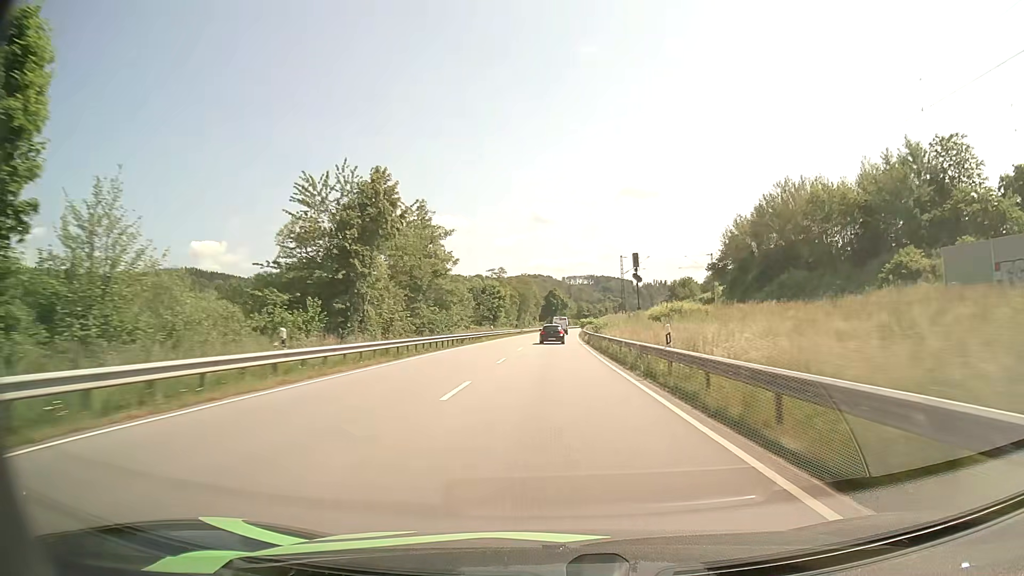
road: primary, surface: asphalt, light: Day
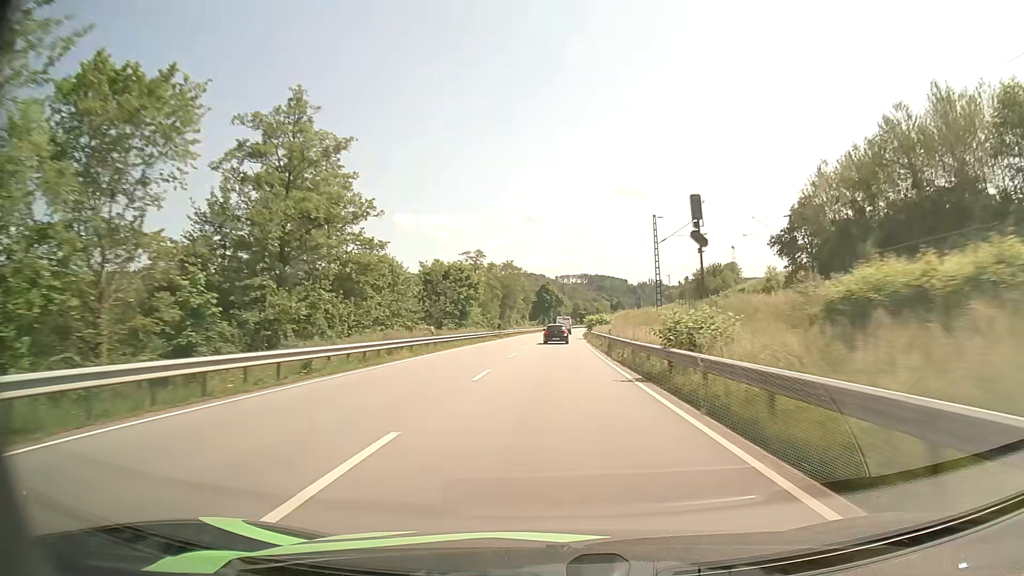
(+0.2, +32.0) m; +1°
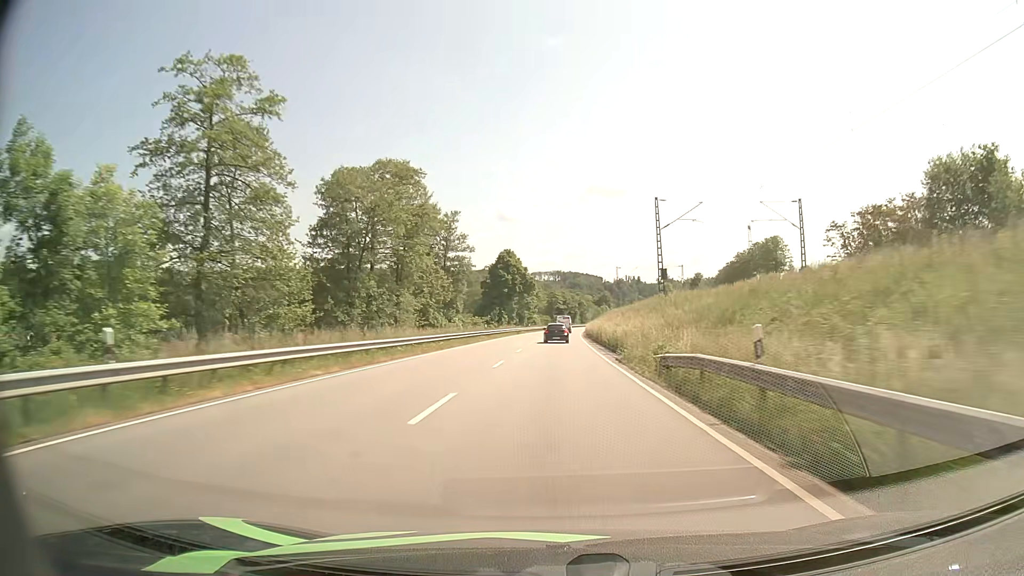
(+1.7, +79.7) m; +2°
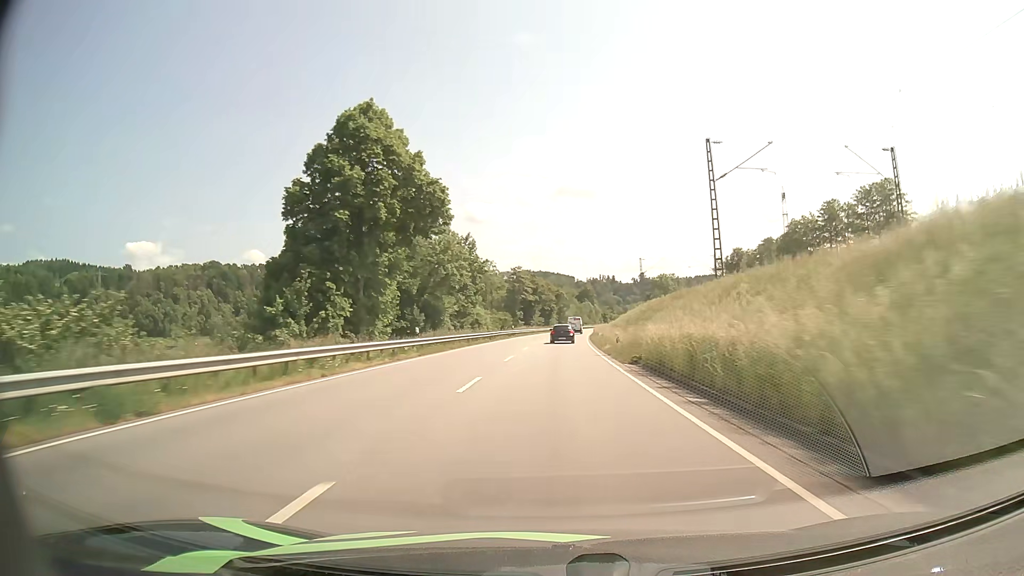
(+1.8, +79.9) m; +3°
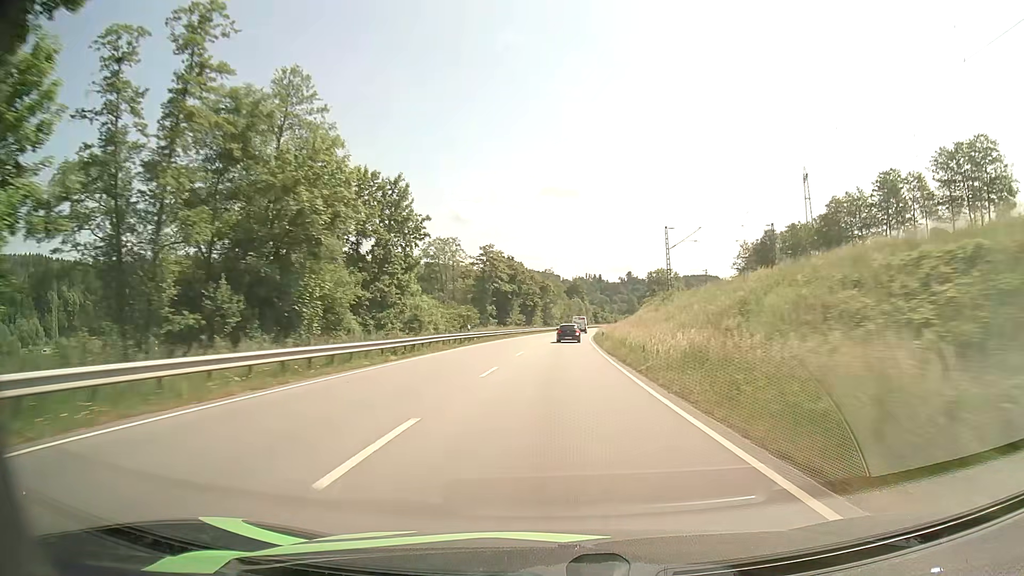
(+0.3, +32.3) m; +1°
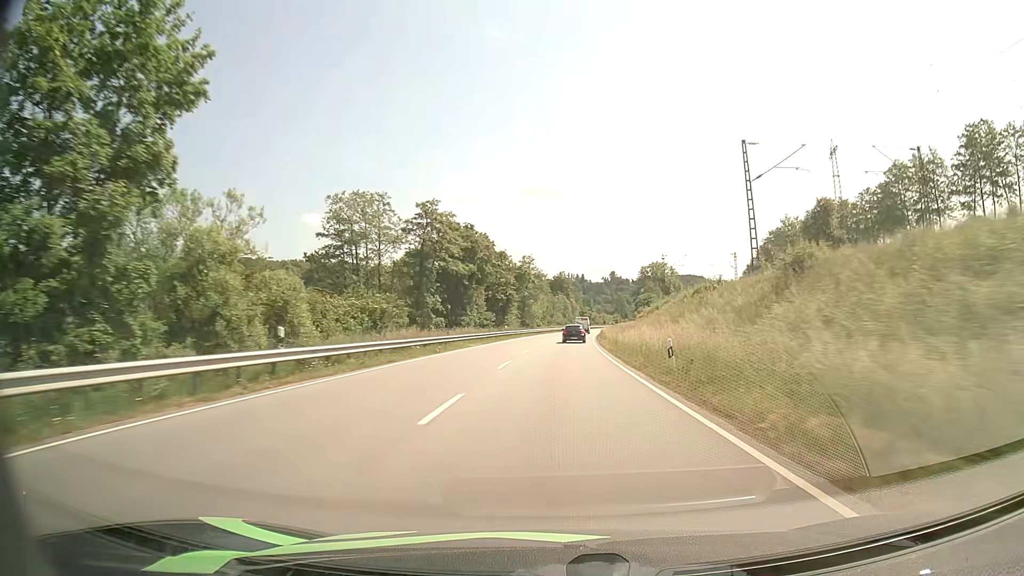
(+0.5, +32.6) m; +2°
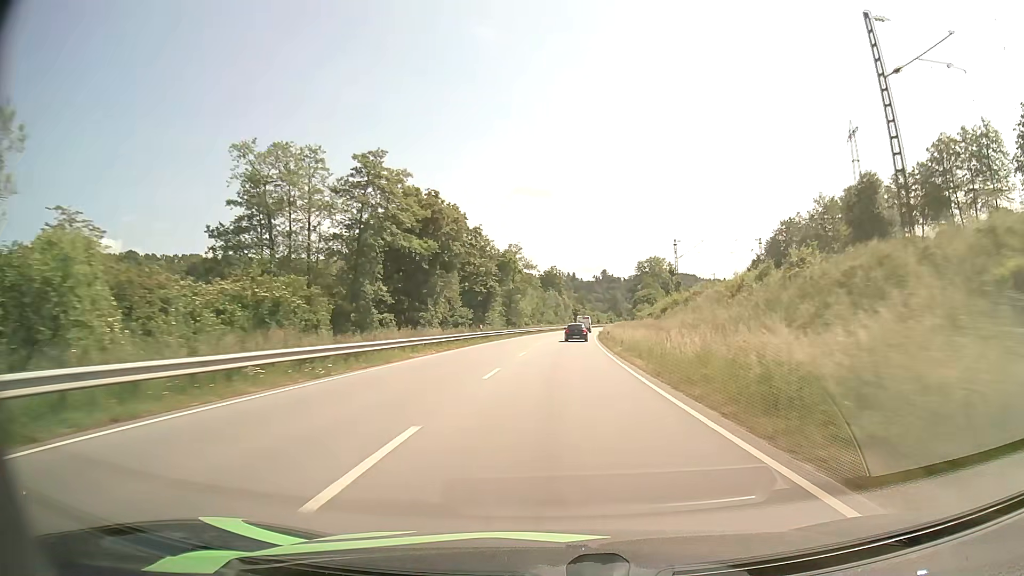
(+0.1, +16.4) m; +1°
